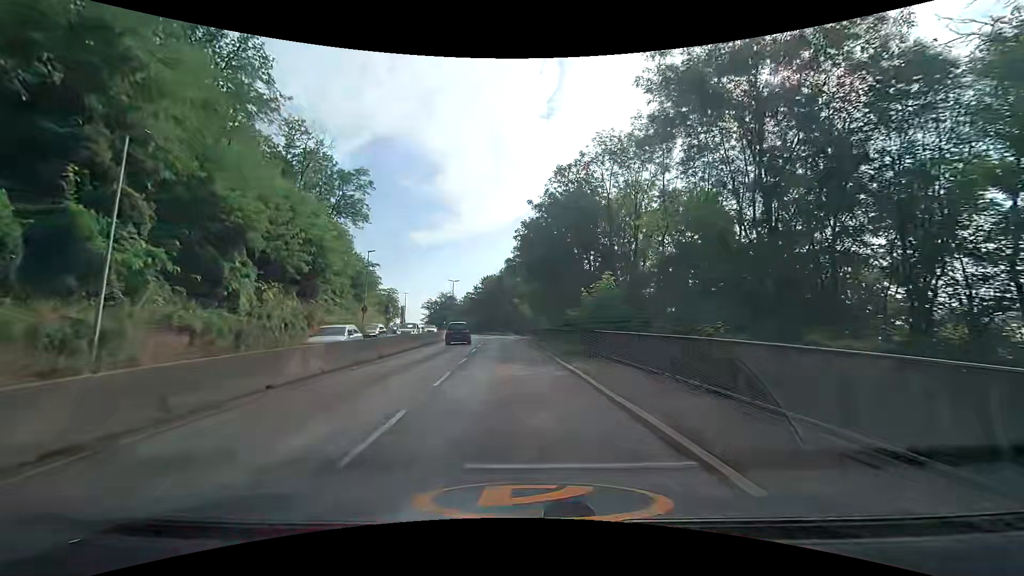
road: trunk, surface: asphalt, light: Day
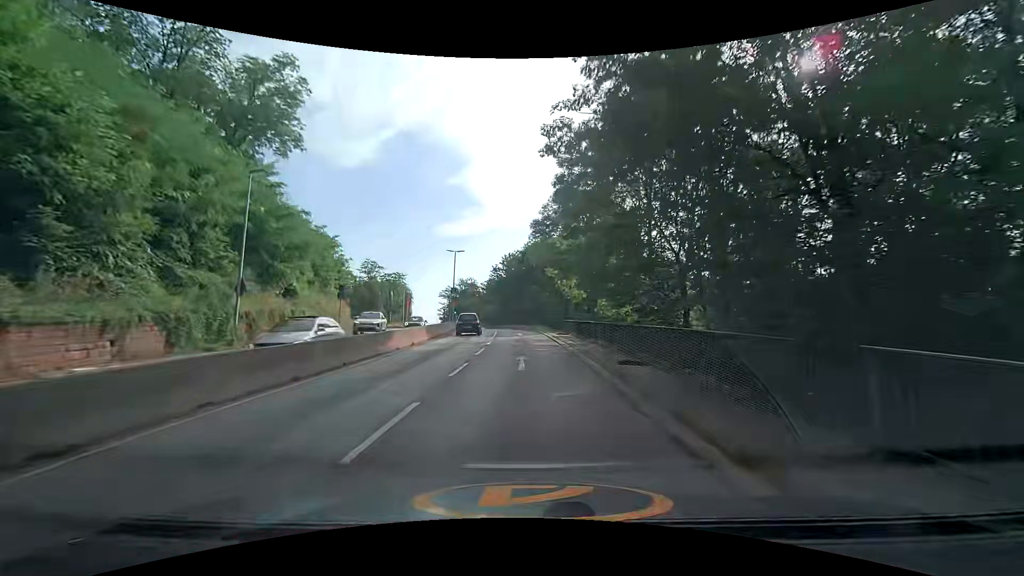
(-0.9, +24.5) m; -3°
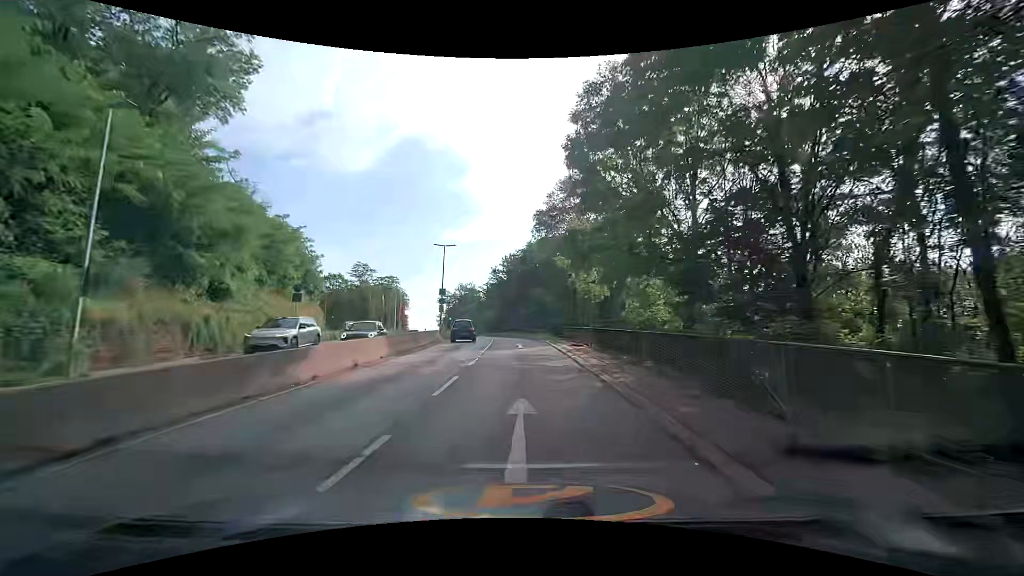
(-0.1, +8.2) m; 0°
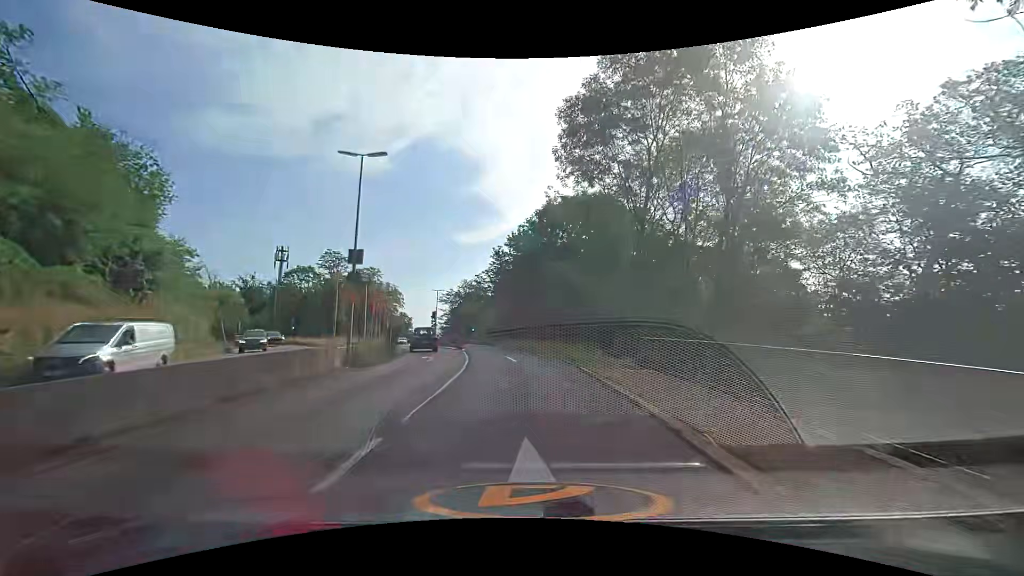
(-0.4, +24.7) m; -1°
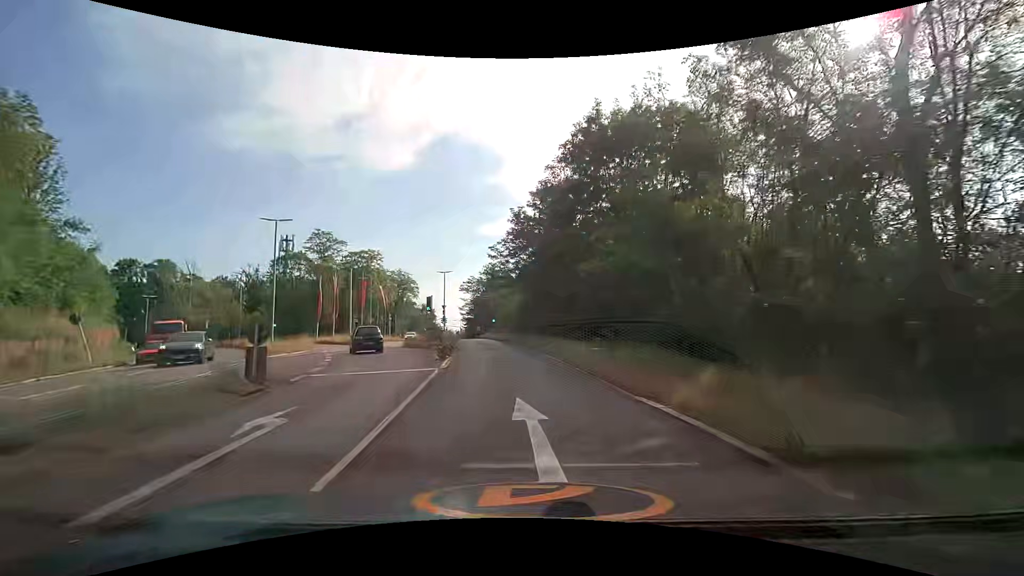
(-0.4, +16.7) m; -3°
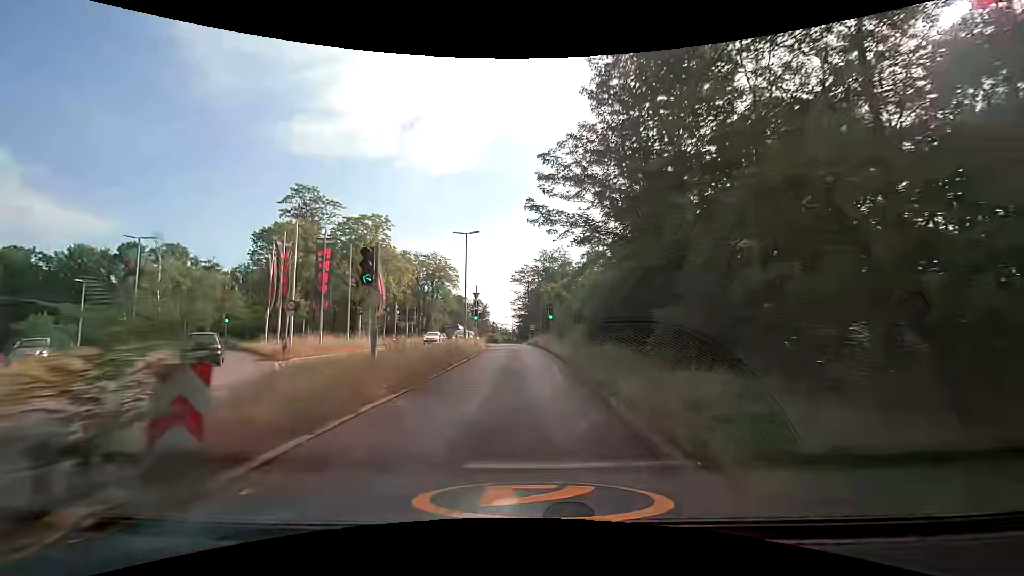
(-1.6, +25.4) m; -7°
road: secondary
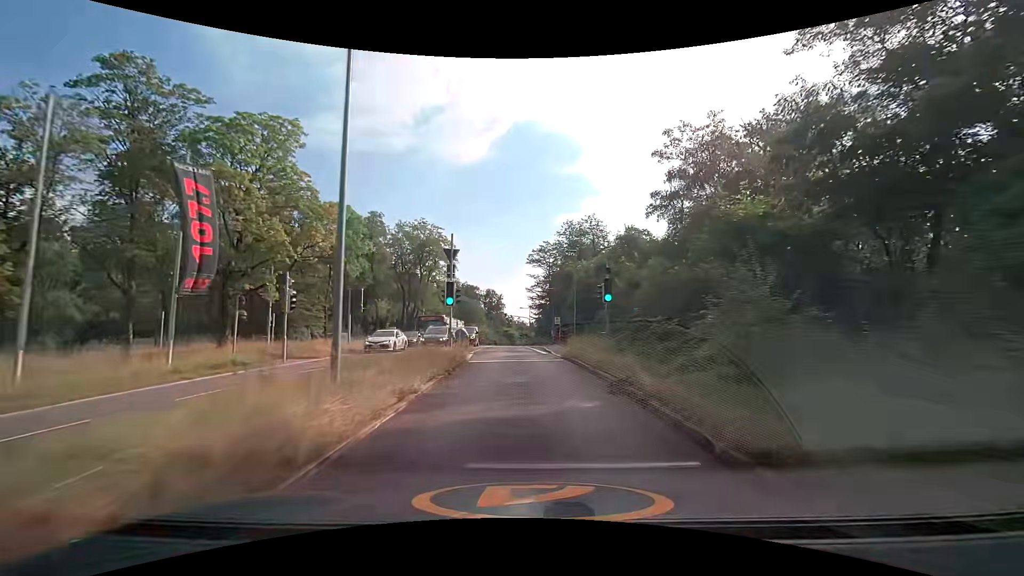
(-0.7, +25.8) m; -2°
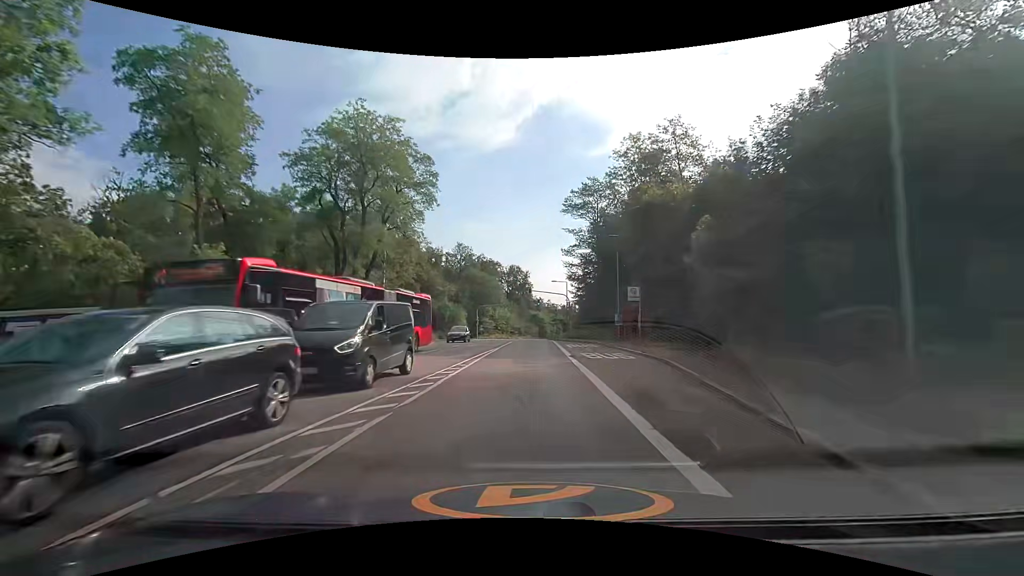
(-1.1, +34.8) m; -4°
(0, +10) (0, +20) (0, +30) (0, +40) (0, +50) (+1, +60) (+1, +70) (+1, +80) (+3, +90) (+4, +100) m
